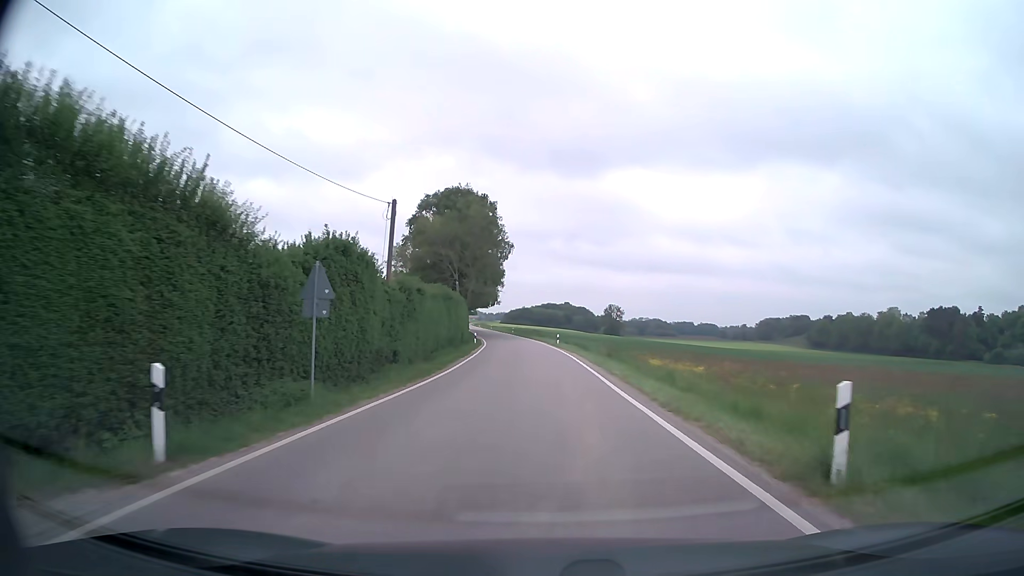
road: secondary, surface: asphalt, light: Day
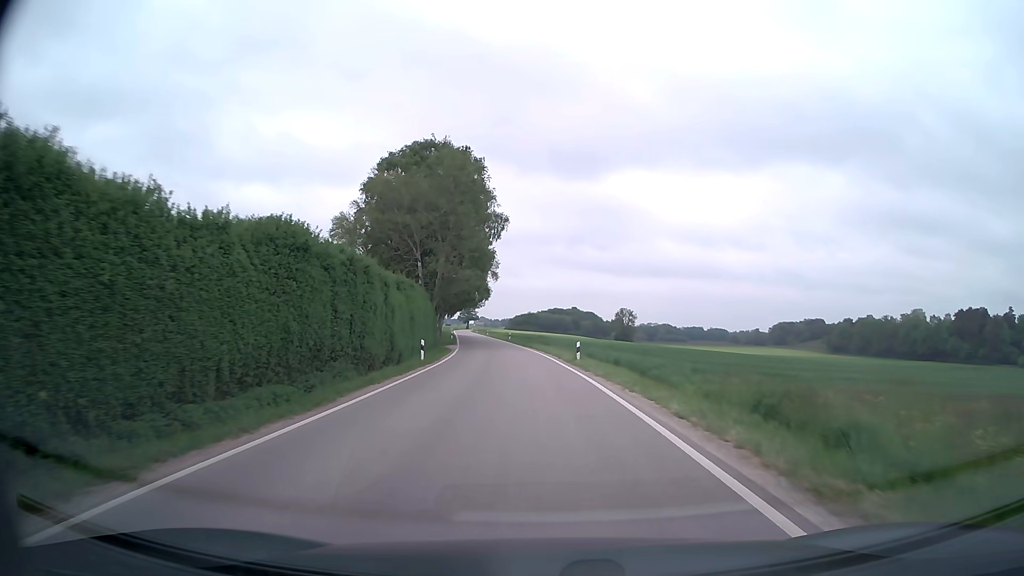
(0.0, +25.5) m; 0°
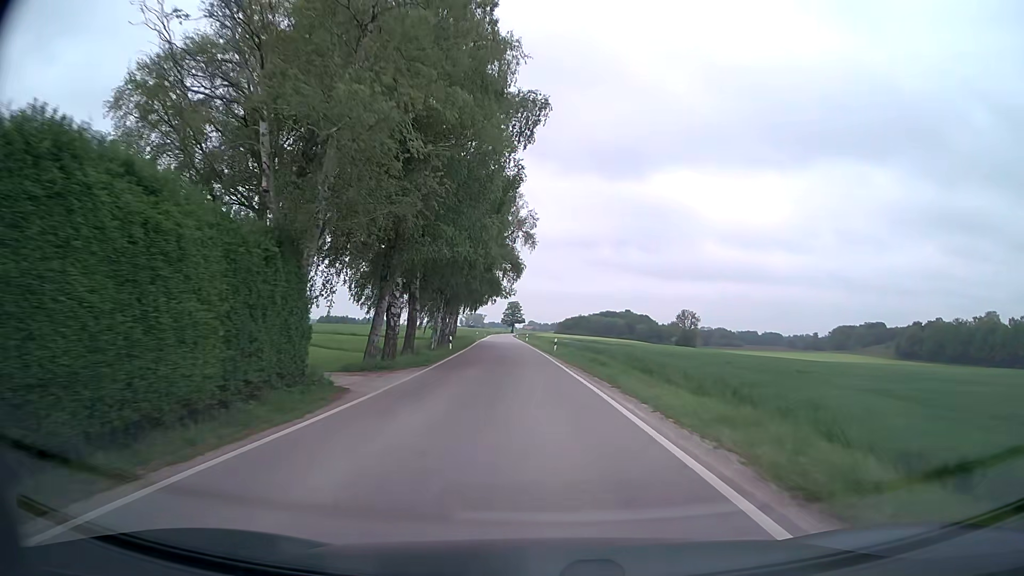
(-1.4, +35.0) m; -4°
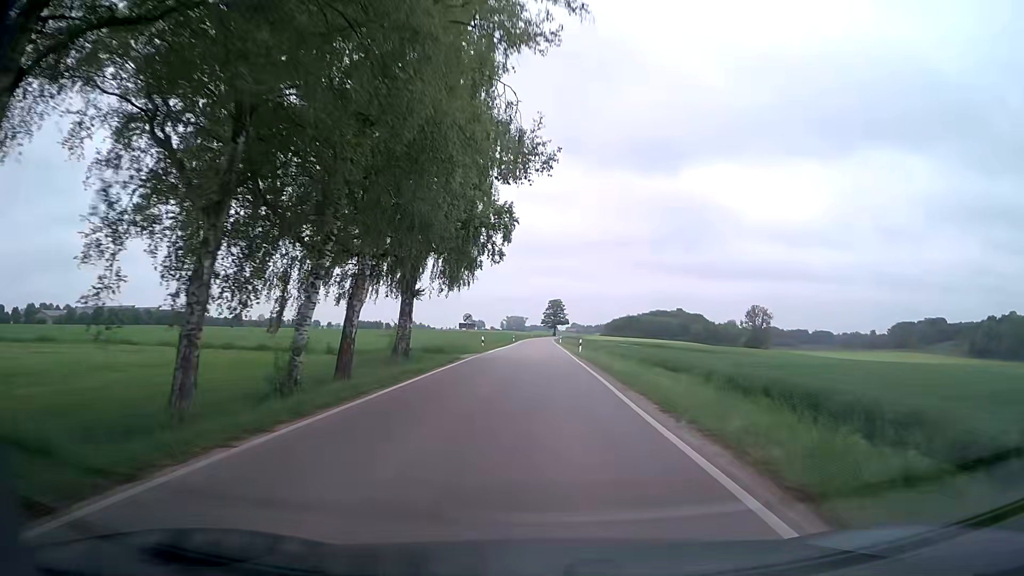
(-1.6, +45.1) m; -3°
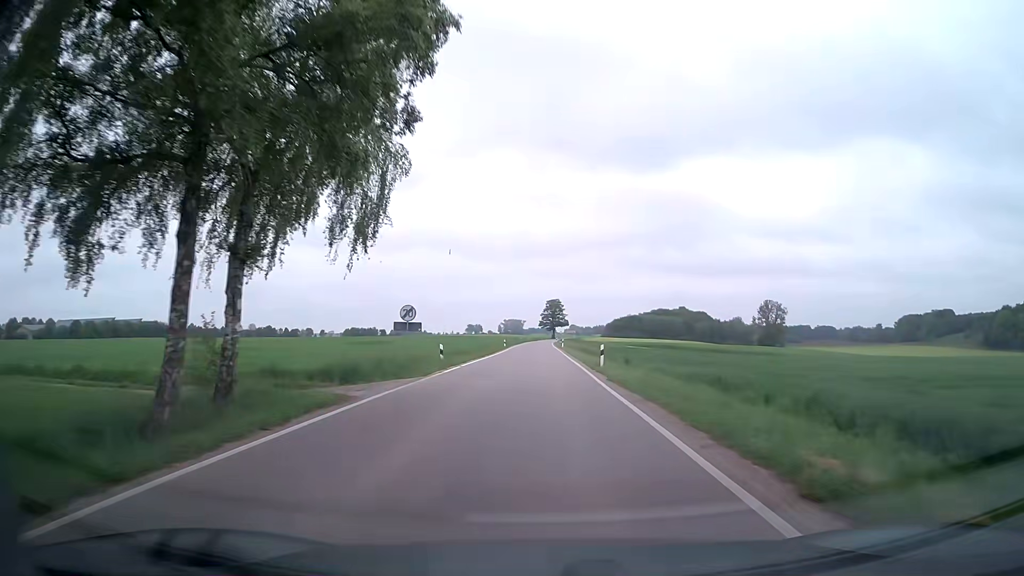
(-0.2, +18.4) m; -1°
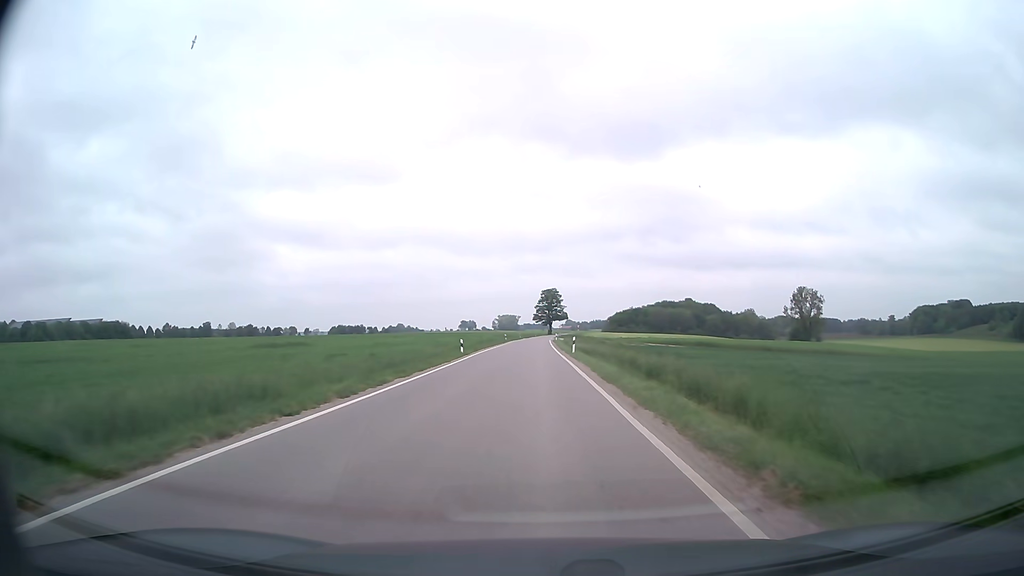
(+0.2, +37.5) m; 0°
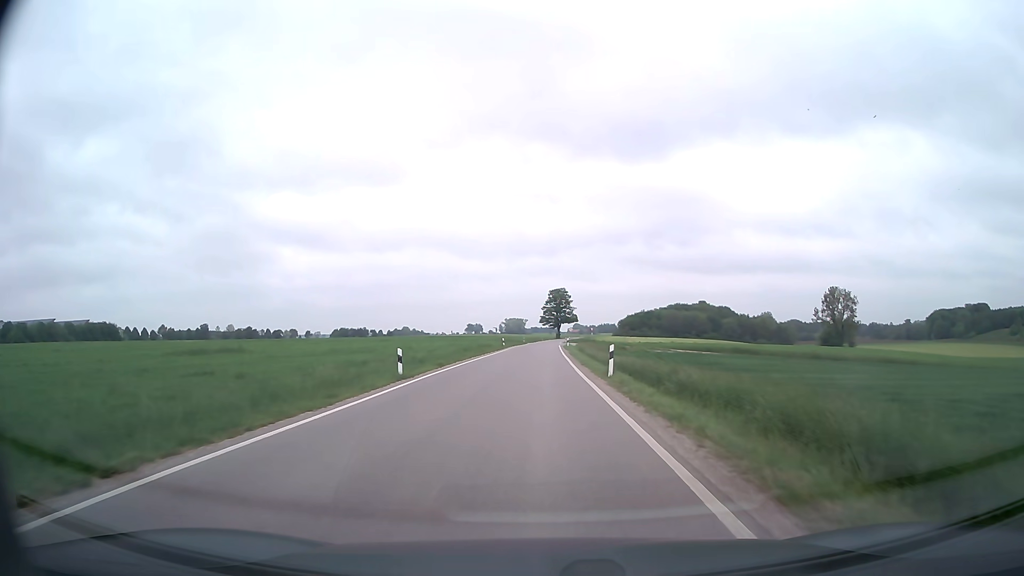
(-0.1, +19.1) m; -1°
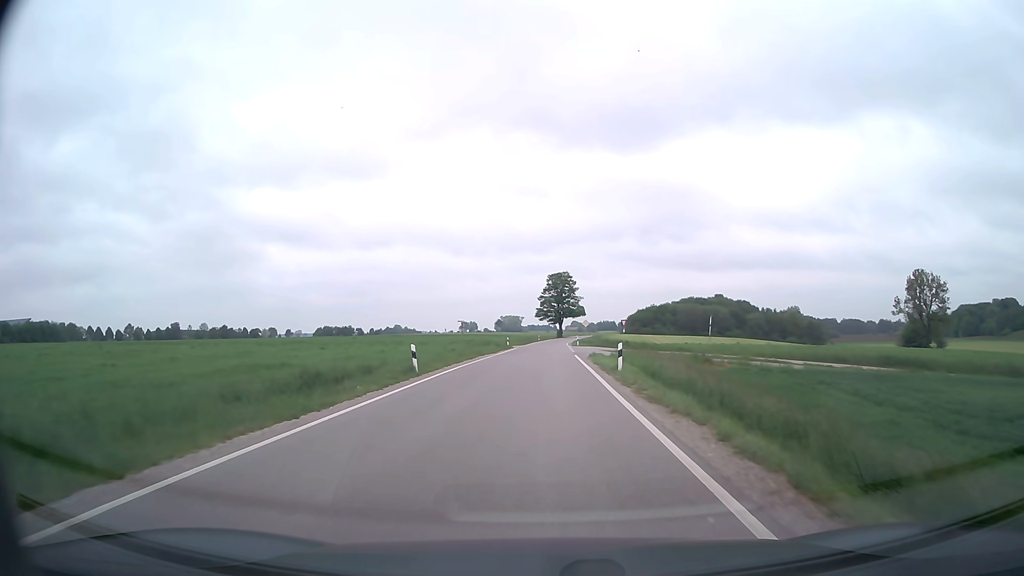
(0.0, +48.5) m; 0°
(0, +10) (0, +20) (0, +30) (0, +40) (+1, +50) (+1, +60) (+1, +70) (+1, +80) (+2, +90) (+2, +100) m
